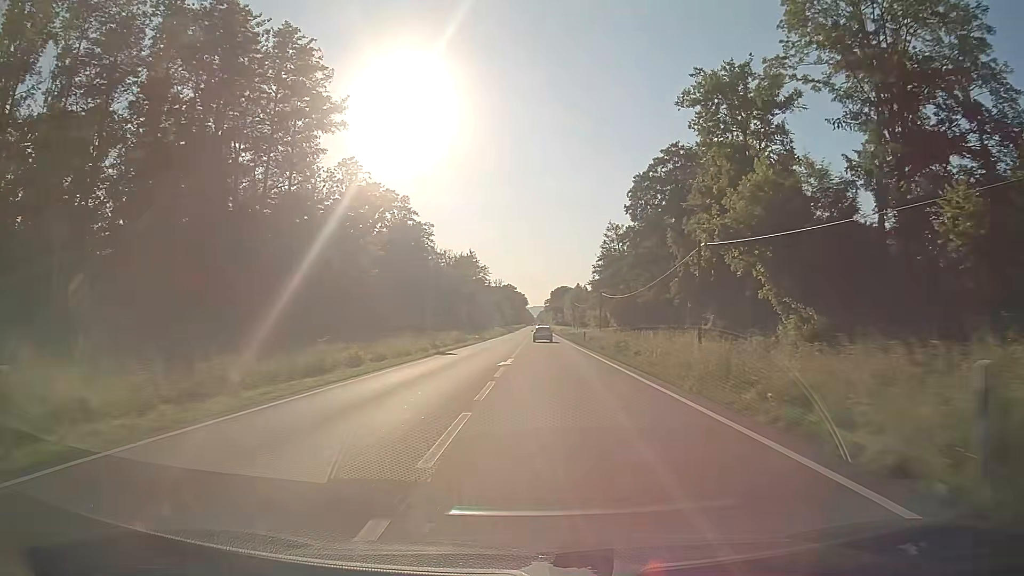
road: primary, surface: asphalt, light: Day
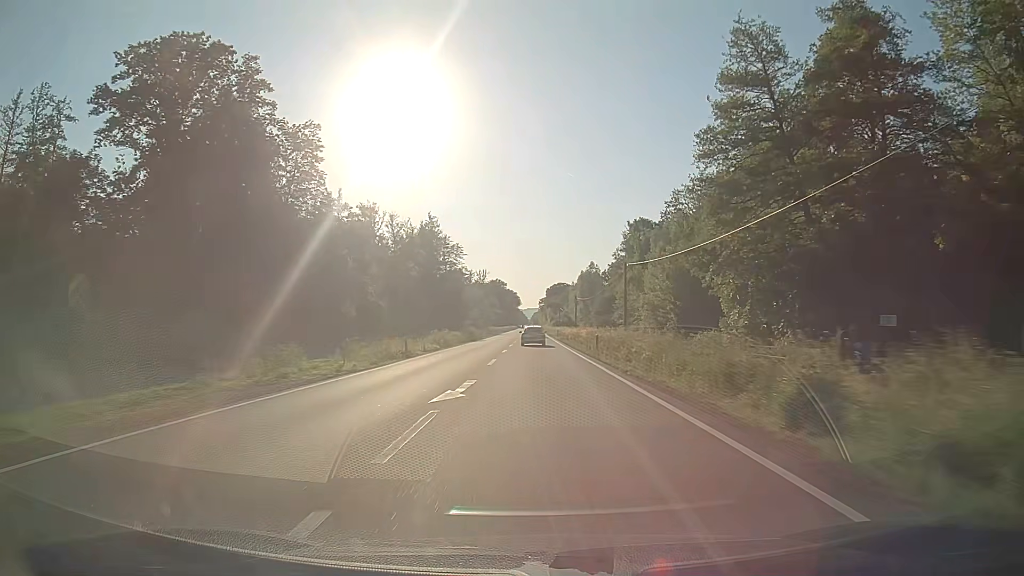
(+1.0, +71.6) m; 0°
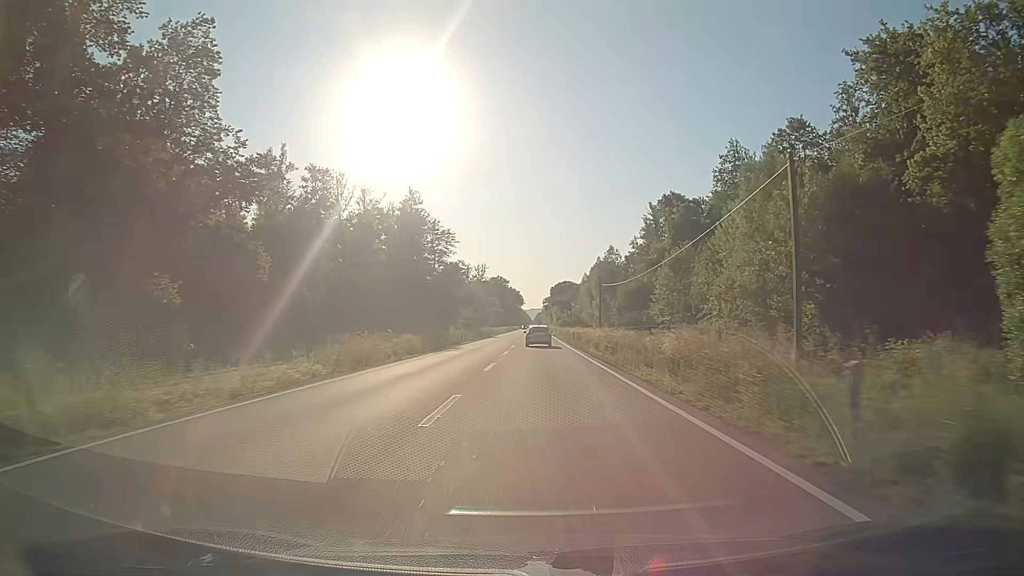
(0.0, +27.3) m; 0°
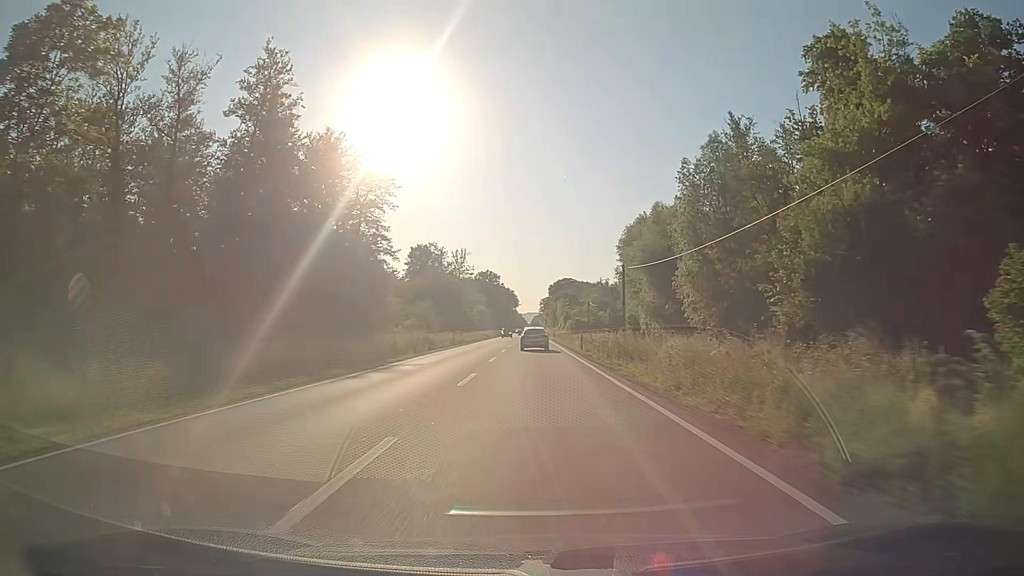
(+0.3, +65.0) m; 0°
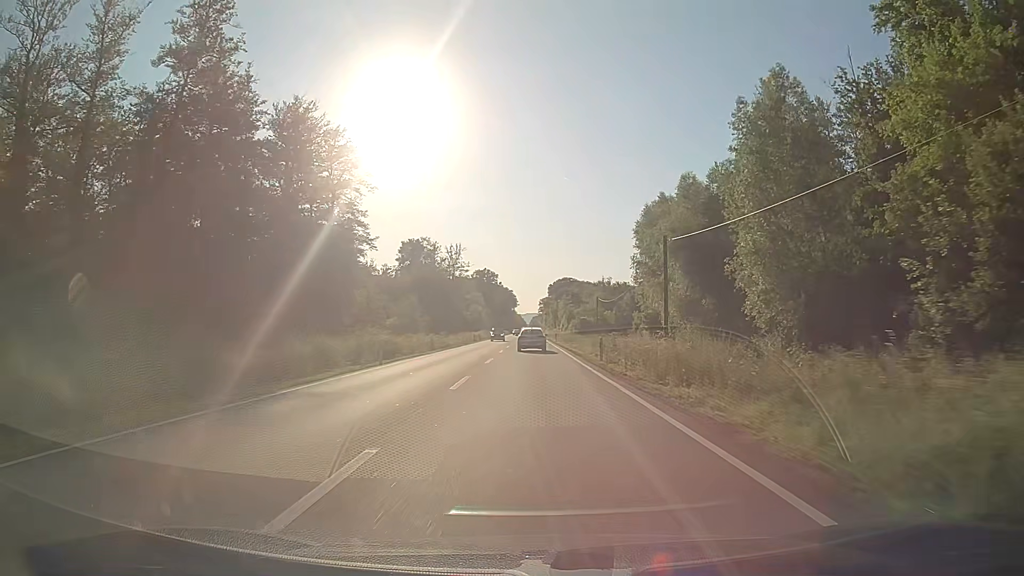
(0.0, +12.7) m; 0°
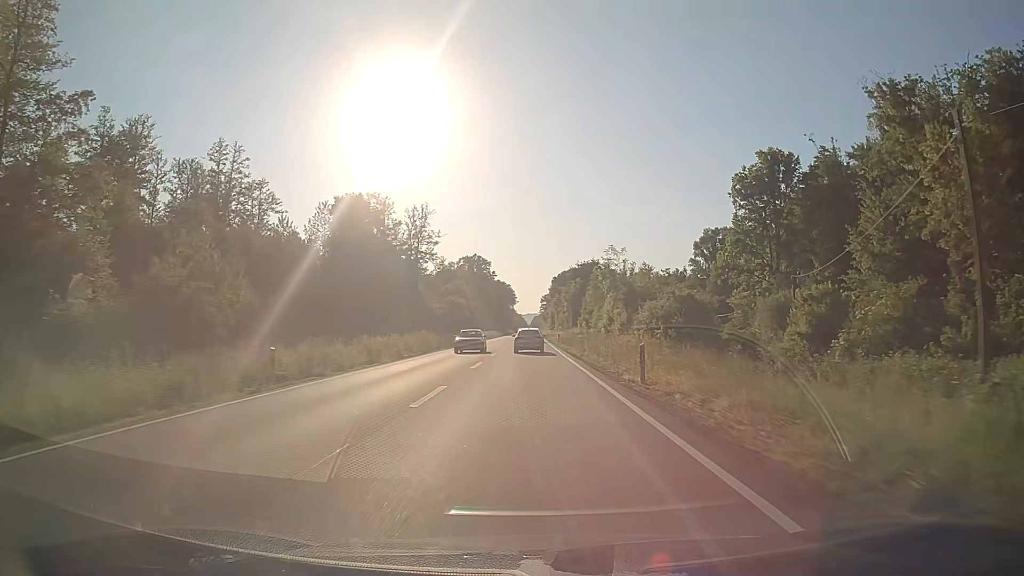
(-0.2, +63.6) m; 0°
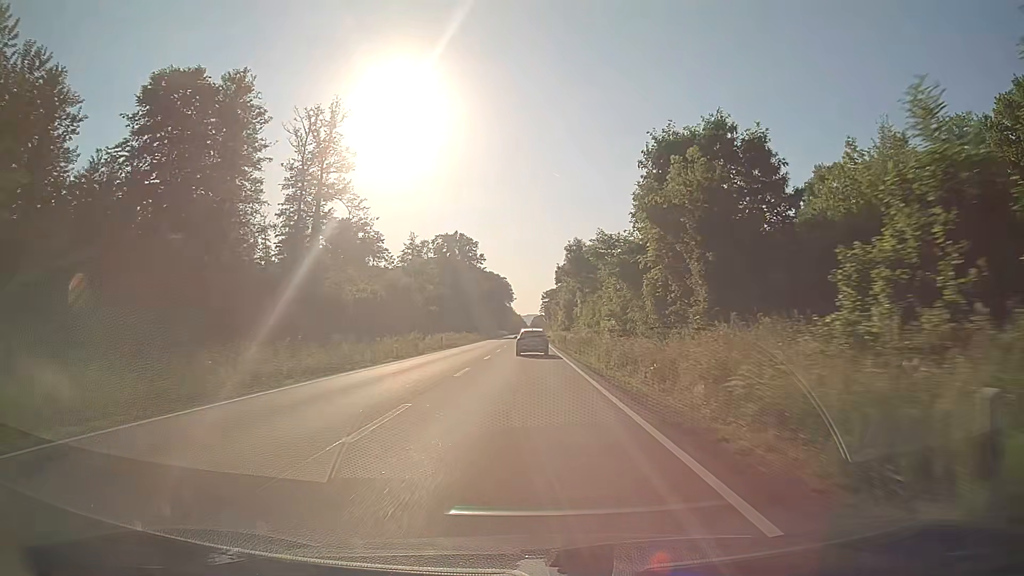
(-0.2, +64.0) m; 0°
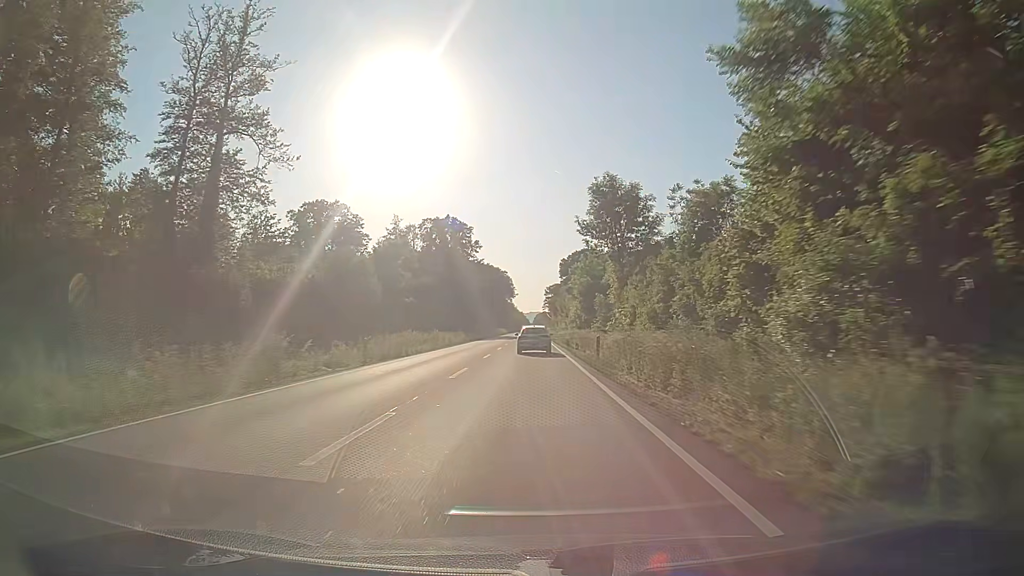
(-0.1, +25.5) m; 0°
(0, +10) (0, +20) (0, +30) (0, +40) (0, +50) (0, +60) (0, +70) (0, +80) (0, +90) (0, +100) m
